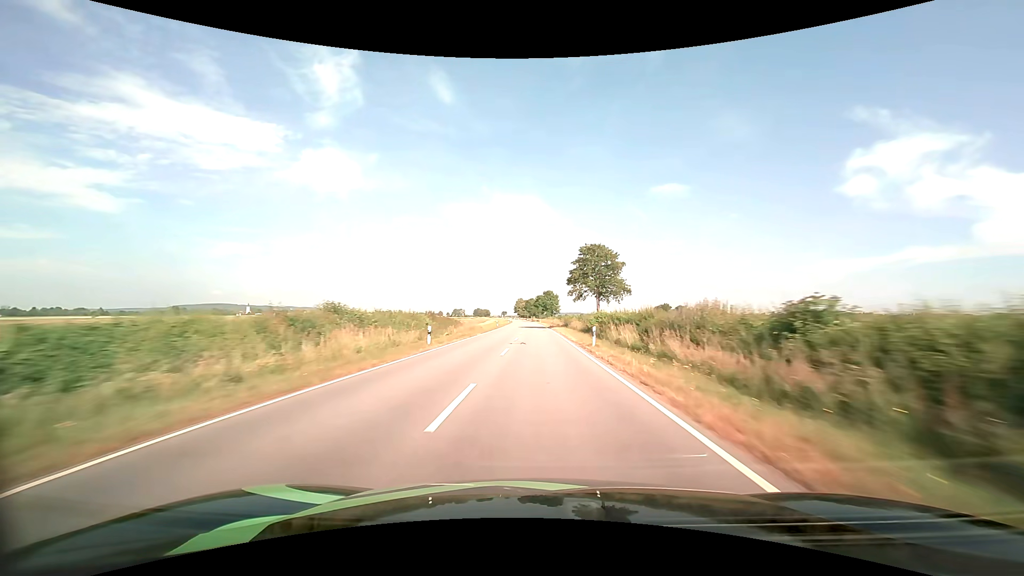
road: tertiary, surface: asphalt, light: Day
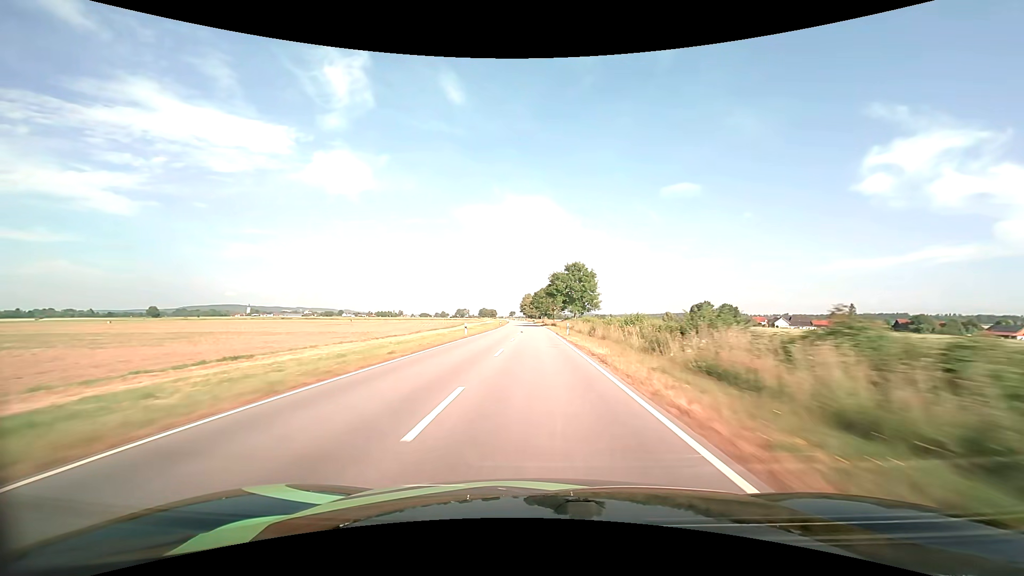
(-0.8, +84.4) m; -1°
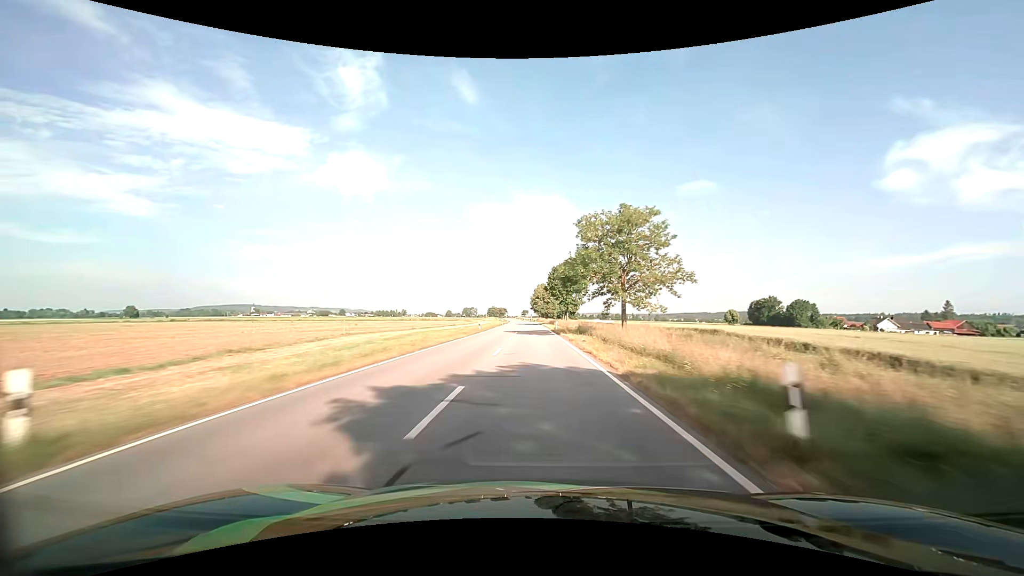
(-1.2, +84.1) m; -2°
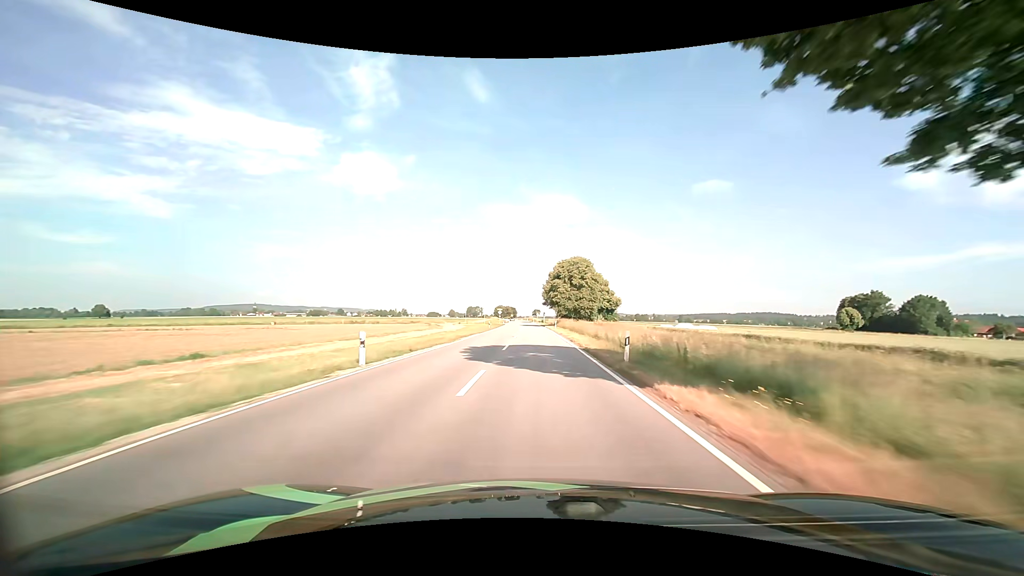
(-1.1, +80.9) m; -1°
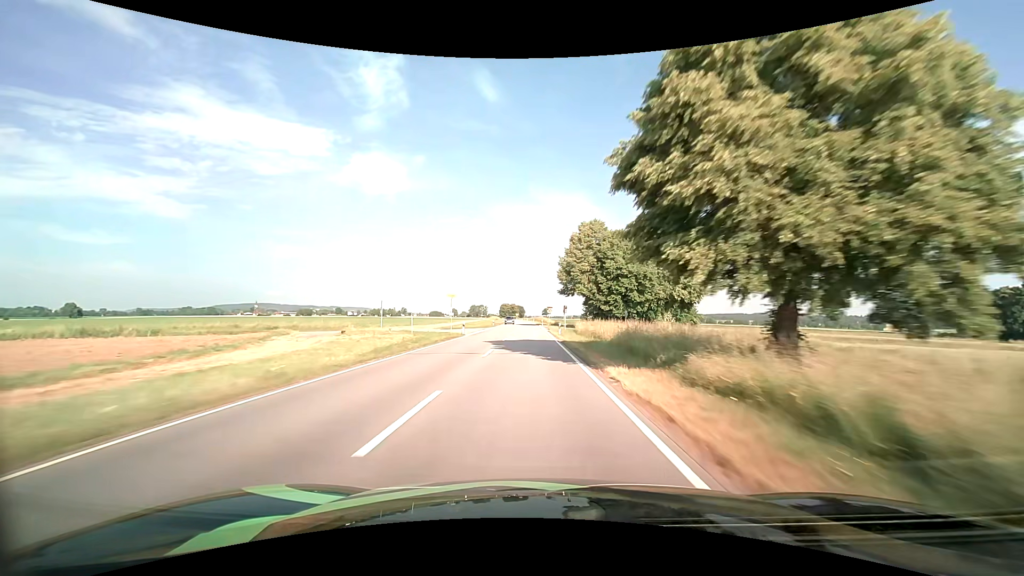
(-0.3, +63.6) m; -1°
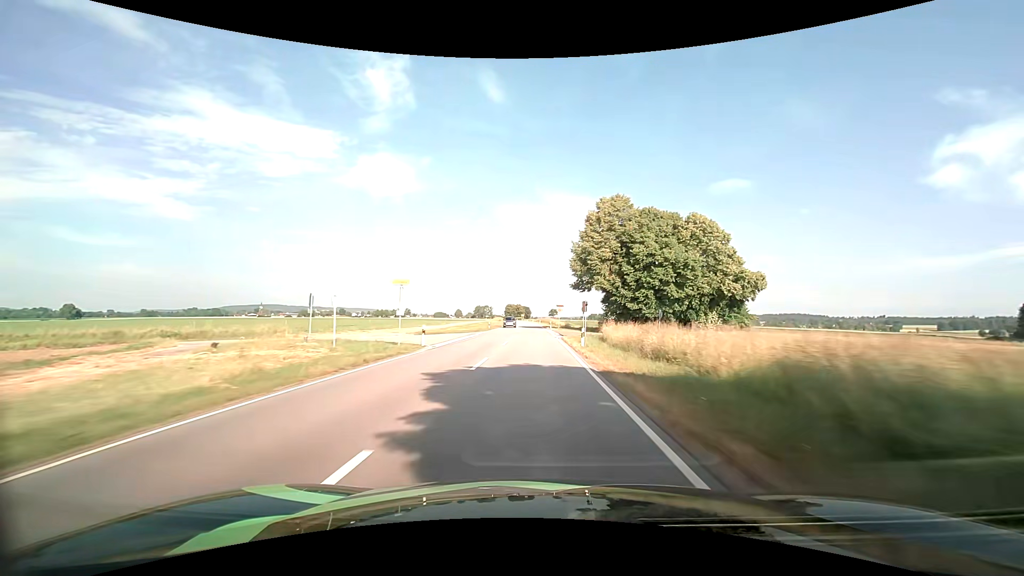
(-0.1, +15.9) m; -1°
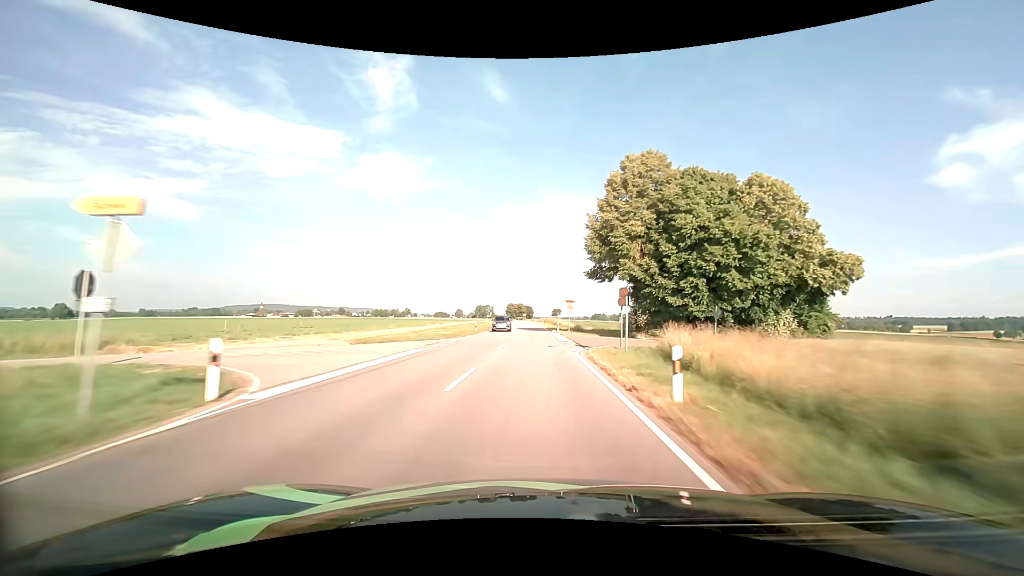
(0.0, +16.0) m; 0°
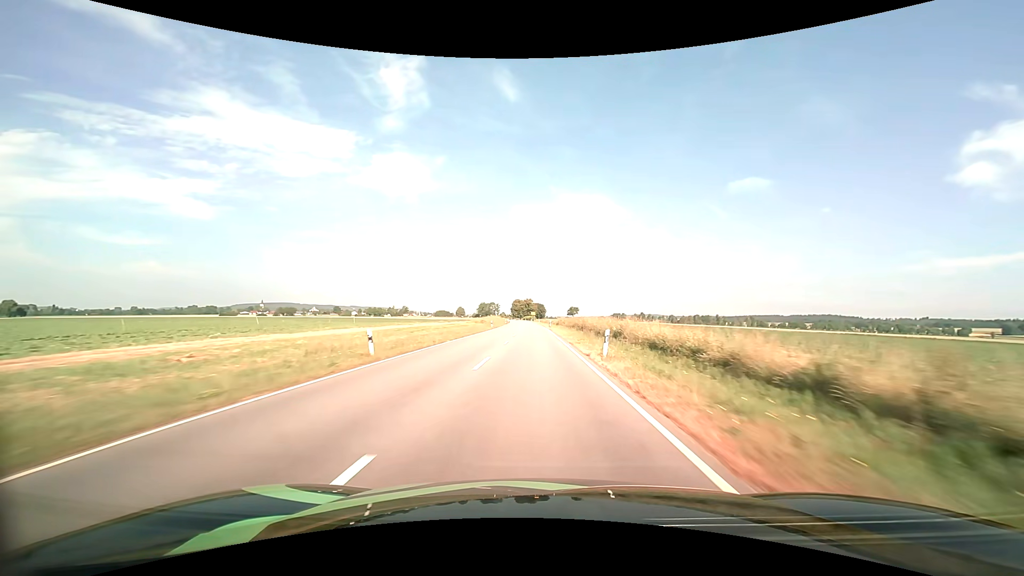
(-1.0, +80.3) m; -1°
(0, +10) (0, +20) (0, +30) (0, +40) (-1, +50) (-1, +60) (-1, +70) (-1, +80) (-1, +90) (-2, +100) m
